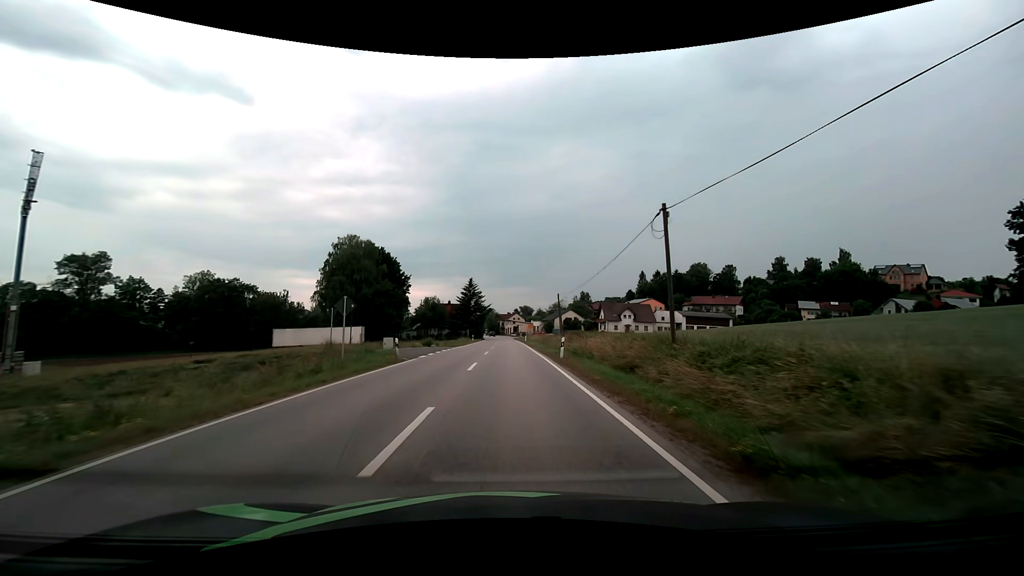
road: secondary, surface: asphalt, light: Day
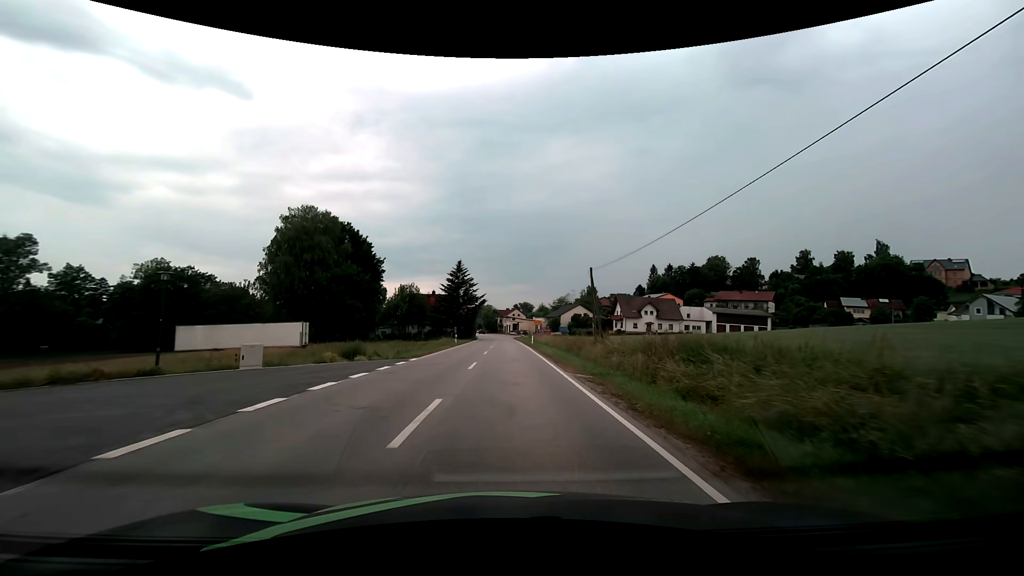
(0.0, +23.0) m; 0°
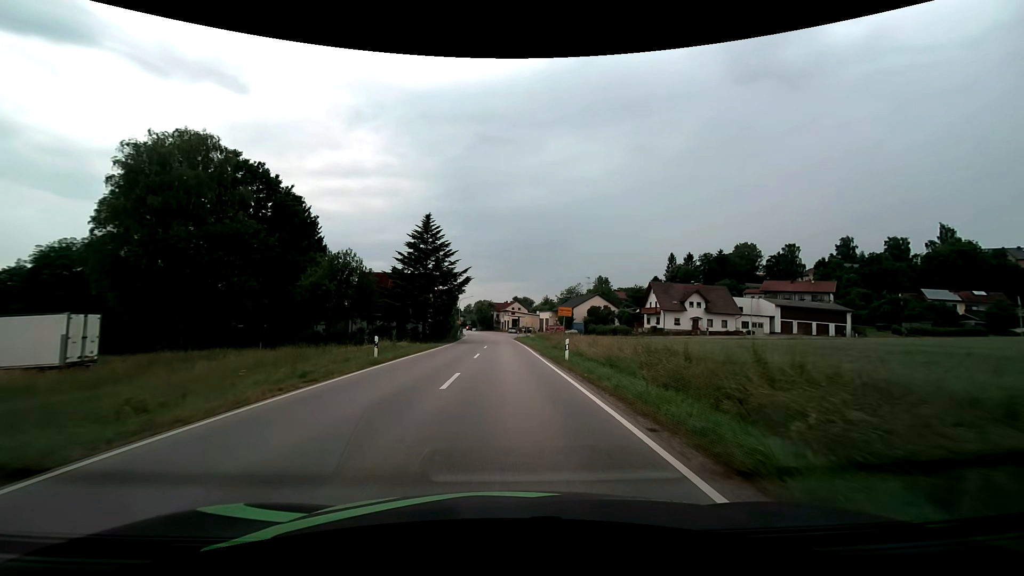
(0.0, +30.8) m; 0°
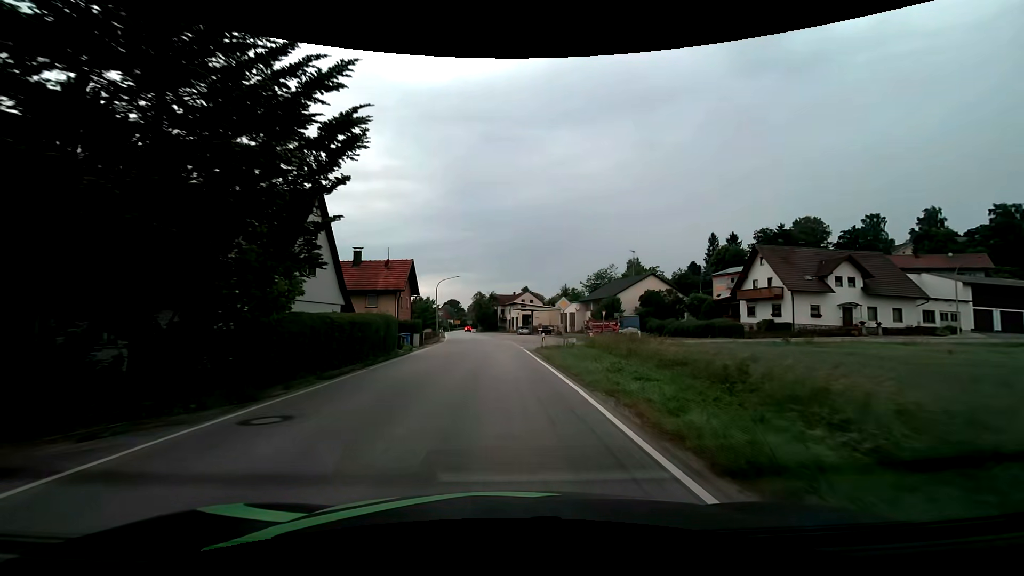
(-0.1, +38.3) m; -1°
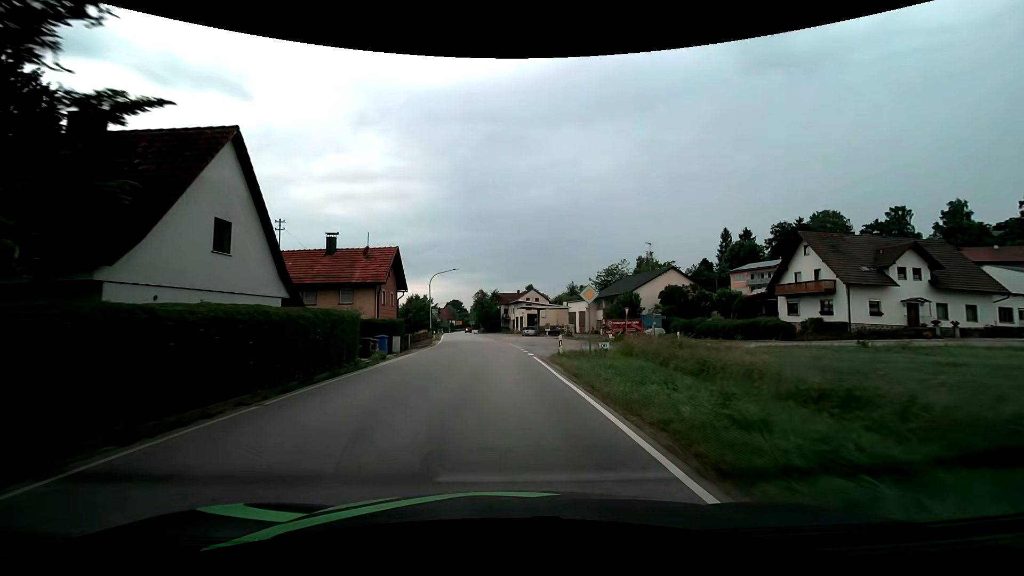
(0.0, +7.6) m; 0°
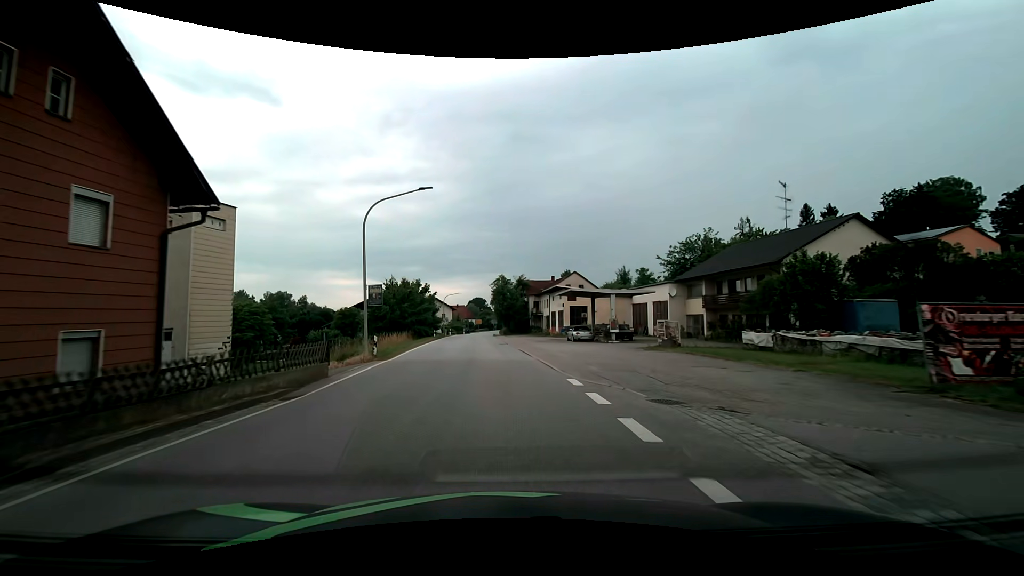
(-0.8, +30.3) m; -3°
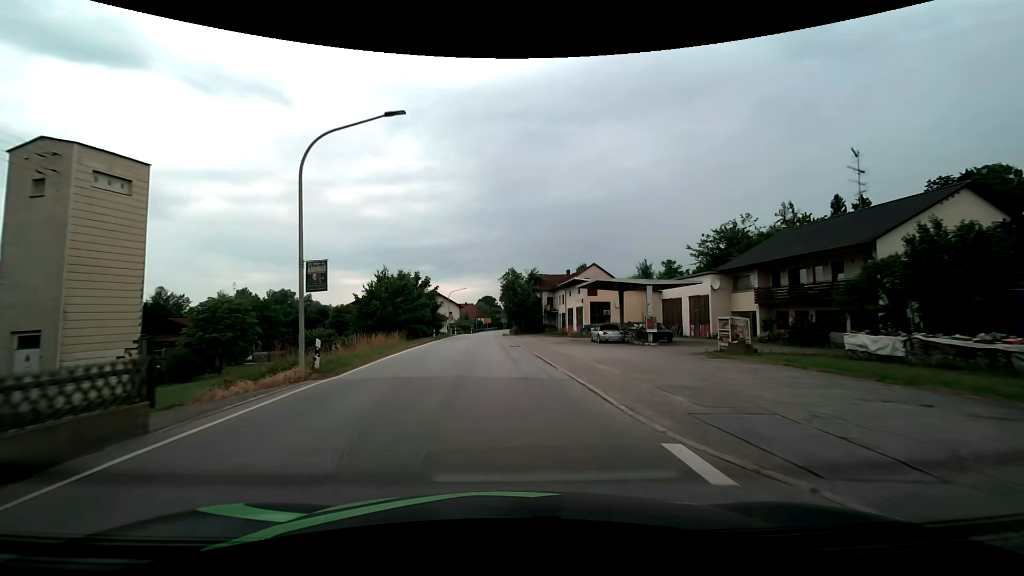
(-0.1, +7.6) m; -1°
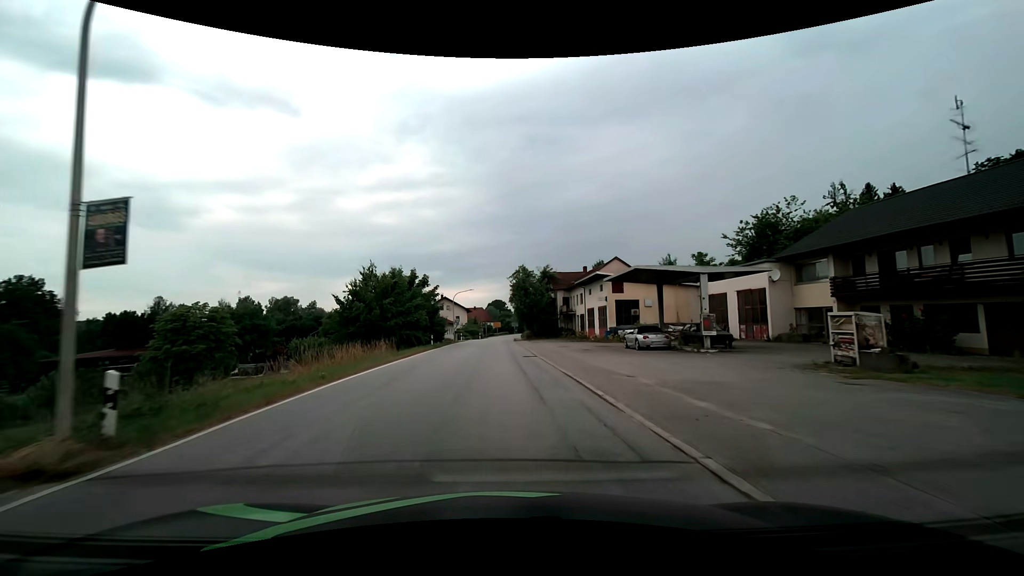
(-0.1, +7.5) m; -1°
(0, +10) (0, +20) (-1, +30) (-1, +40) (-1, +50) (-1, +60) (-2, +70) (-2, +80) (-1, +90) (-1, +100) m
